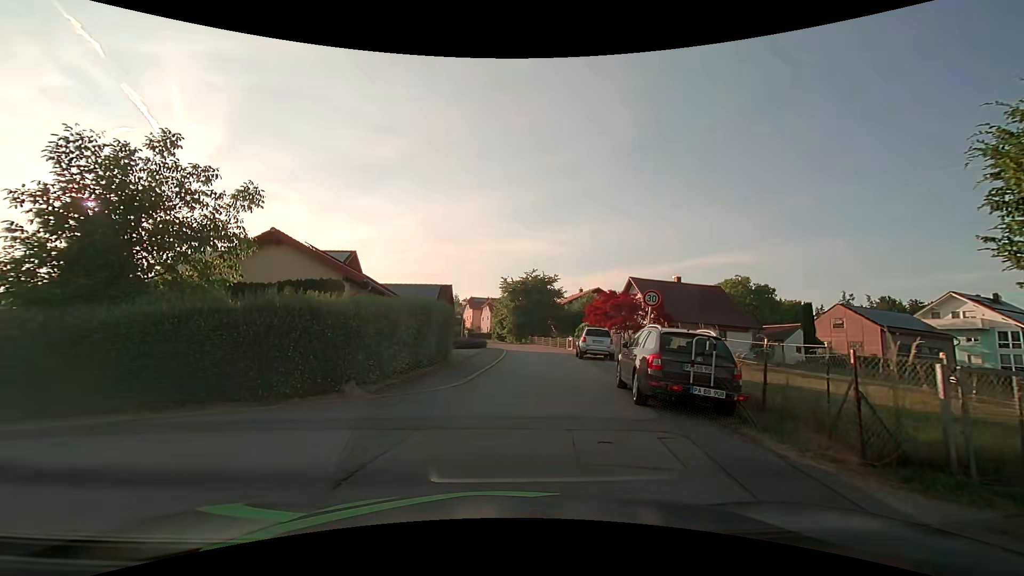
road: residential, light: Day
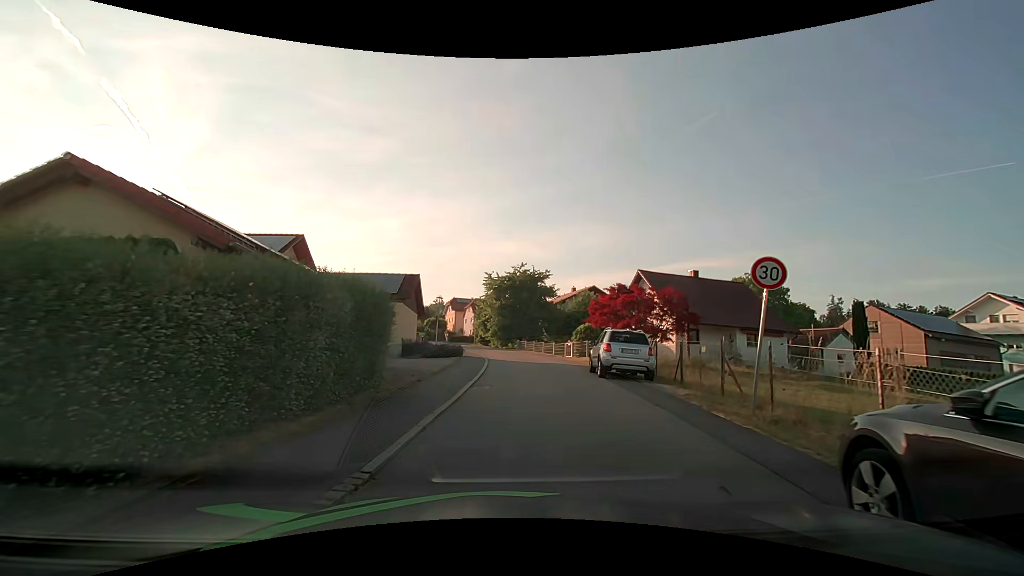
(+0.1, +8.8) m; +2°
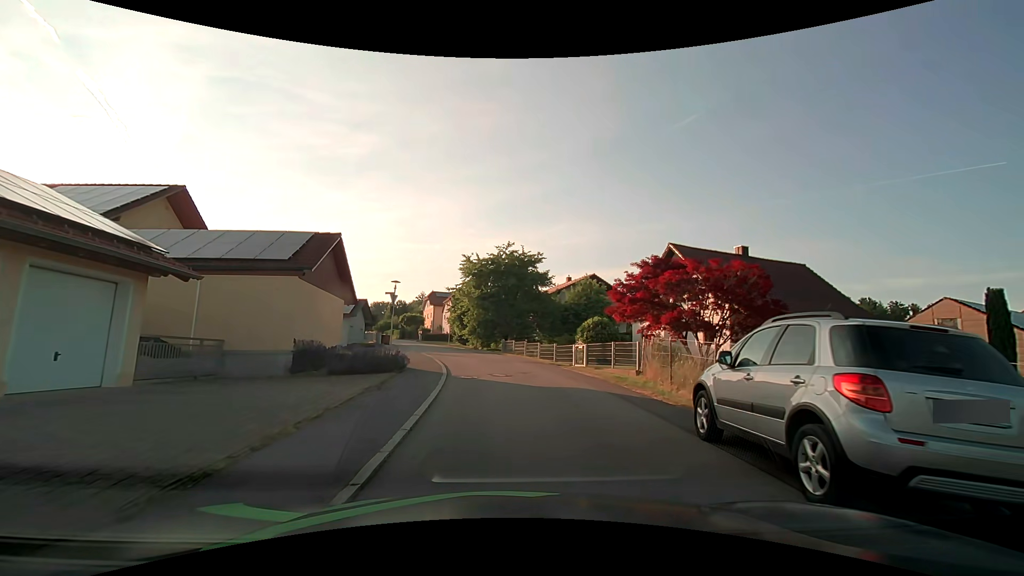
(+0.1, +12.0) m; +1°
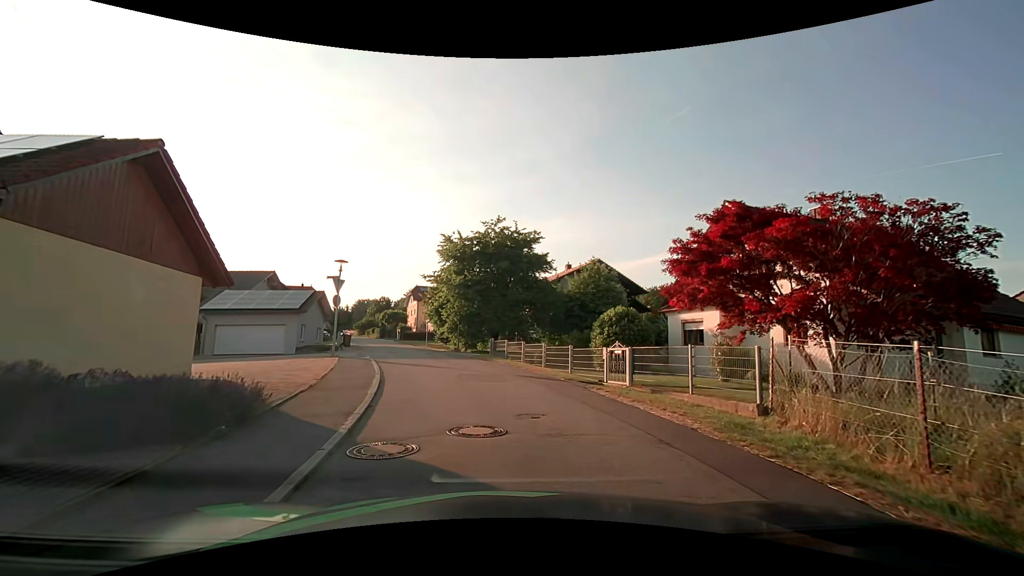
(0.0, +9.1) m; +1°
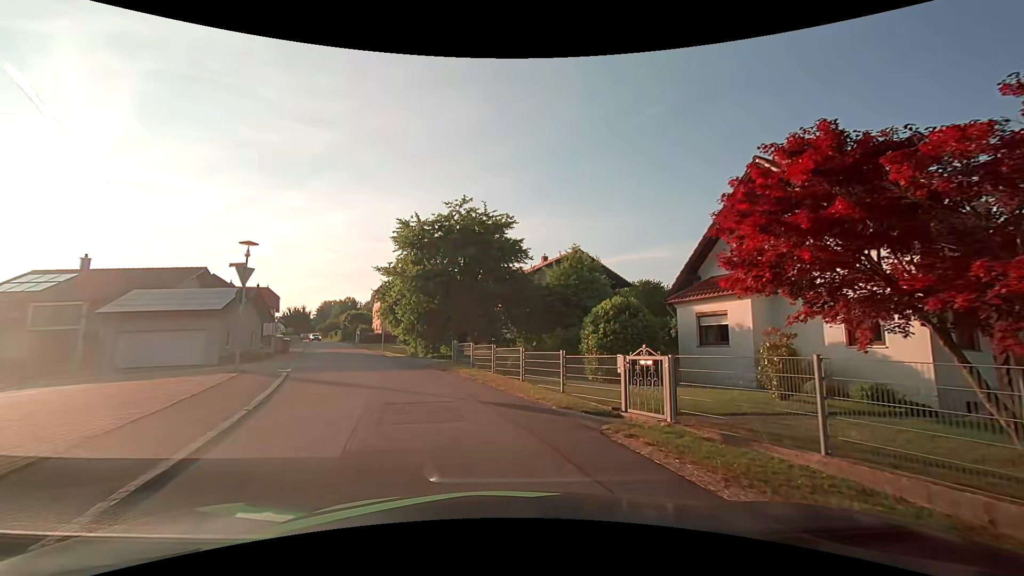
(+0.2, +5.6) m; +3°
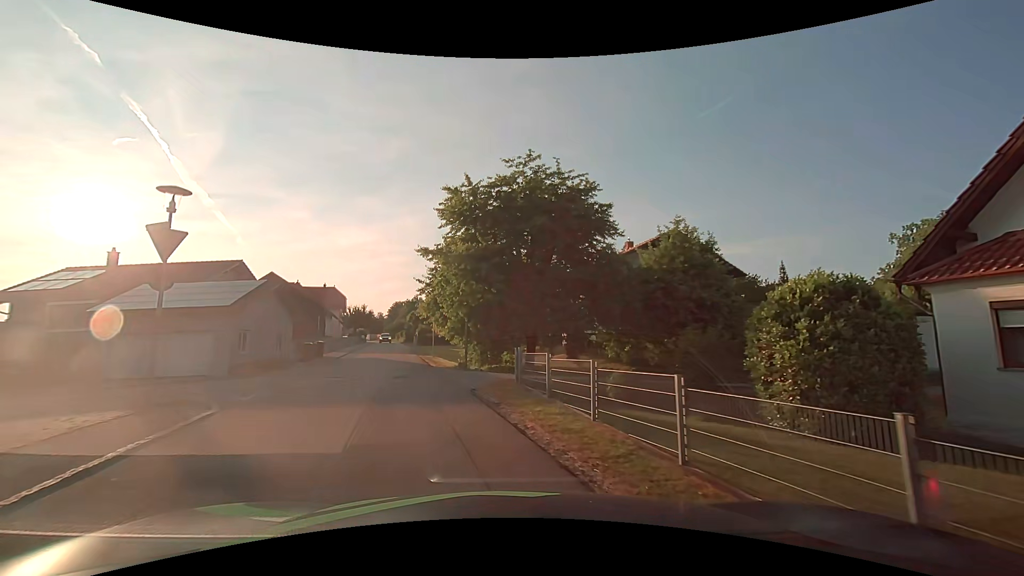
(-0.3, +8.2) m; -7°
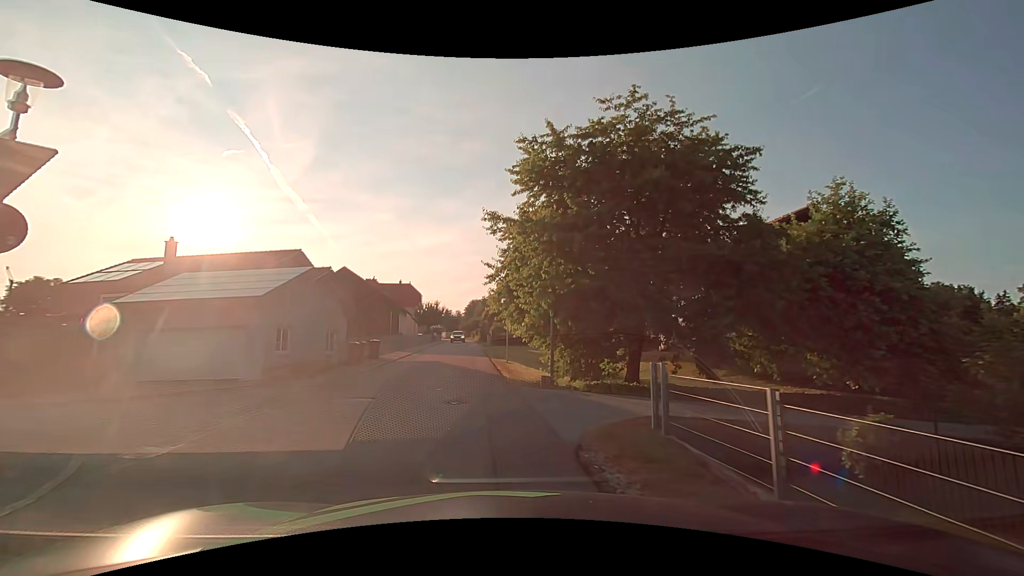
(-0.5, +6.0) m; -9°
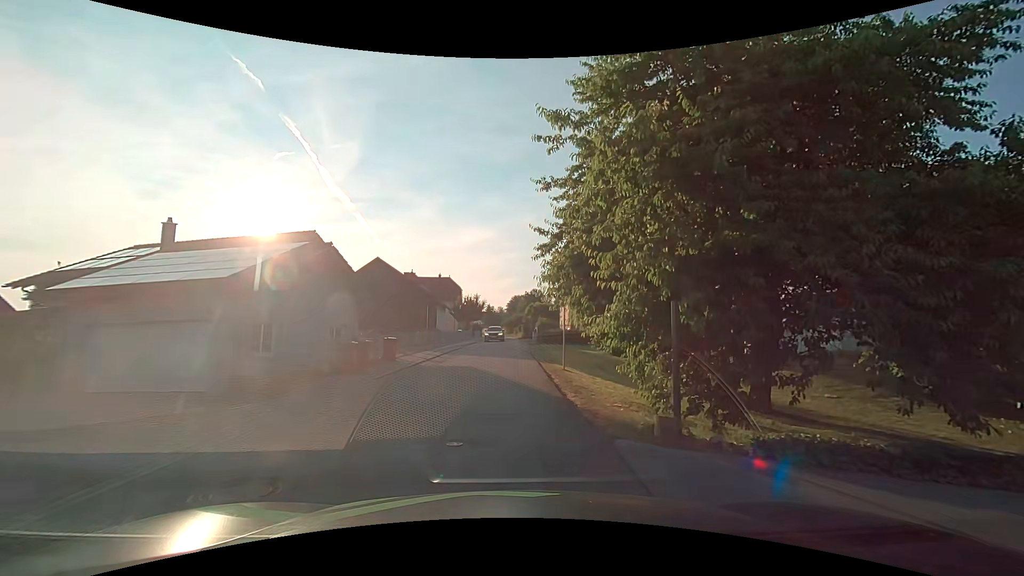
(-0.3, +6.2) m; -5°
(0, +10) (0, +20) (0, +30) (0, +40) (0, +50) (0, +60) (0, +70) (0, +80) (0, +90) (-1, +100) m
